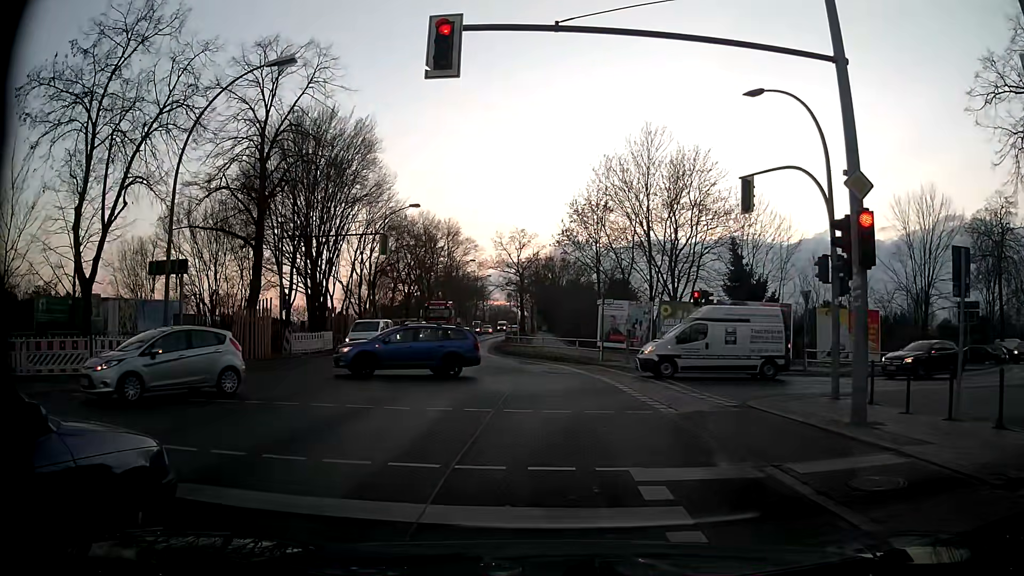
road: secondary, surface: asphalt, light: Day
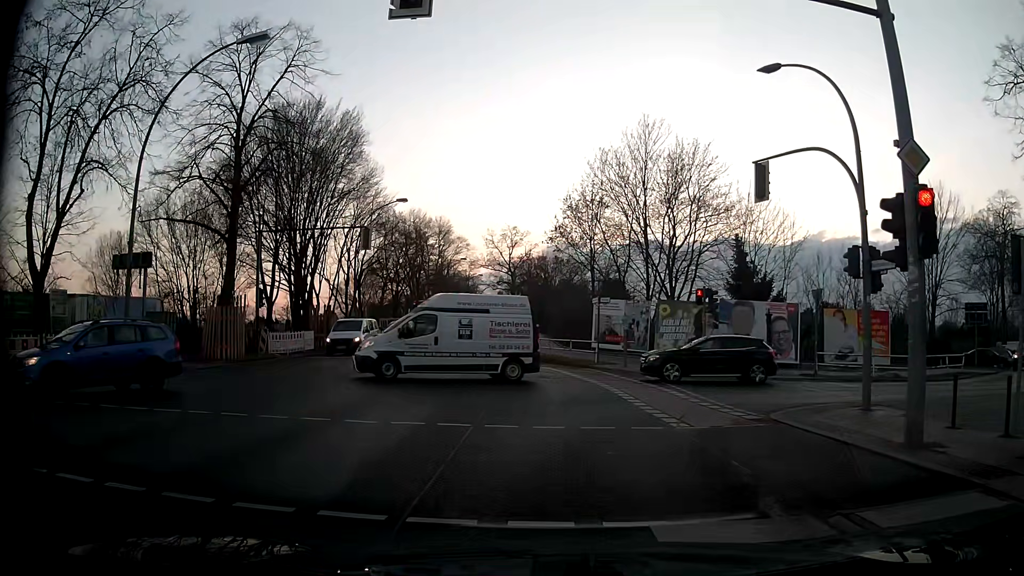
(-0.1, +1.9) m; -2°
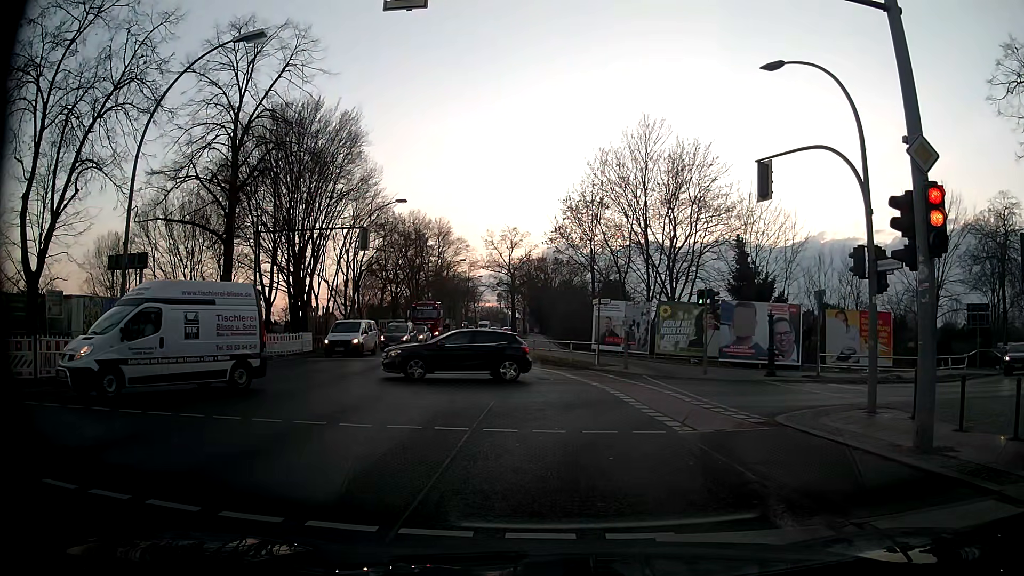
(0.0, +0.3) m; 0°
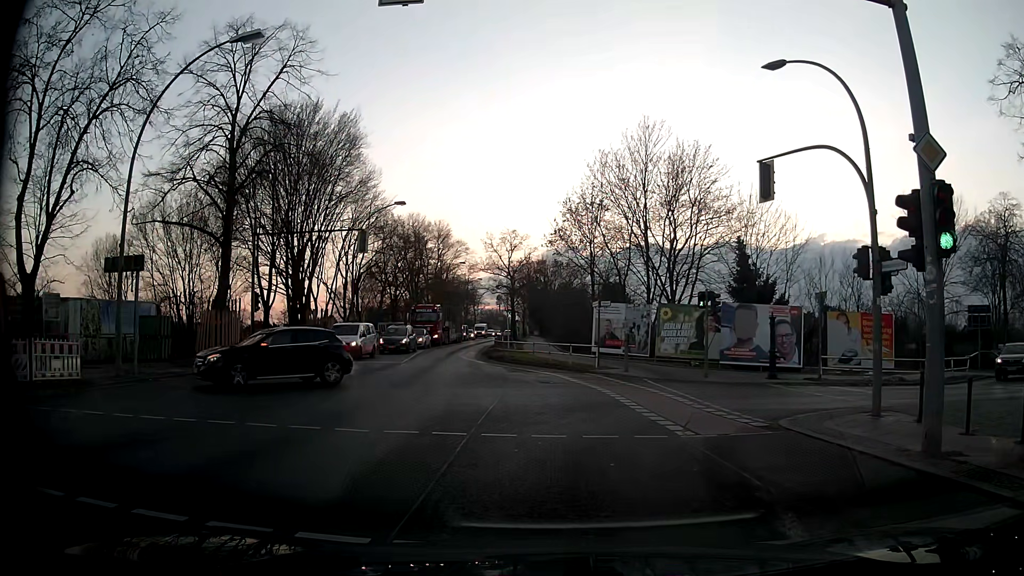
(0.0, +0.2) m; 0°
